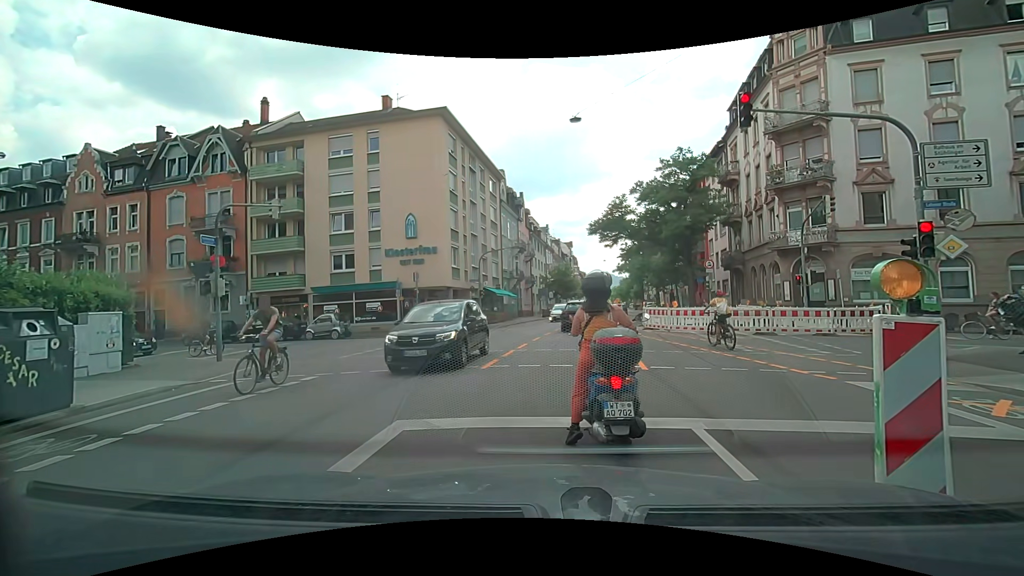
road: secondary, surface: asphalt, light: Day
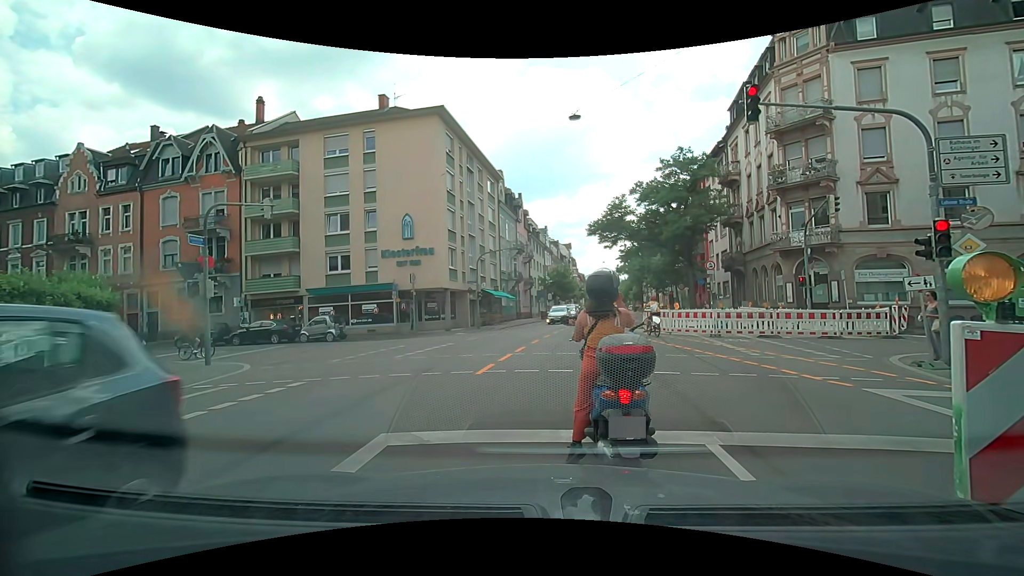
(0.0, +0.5) m; 0°
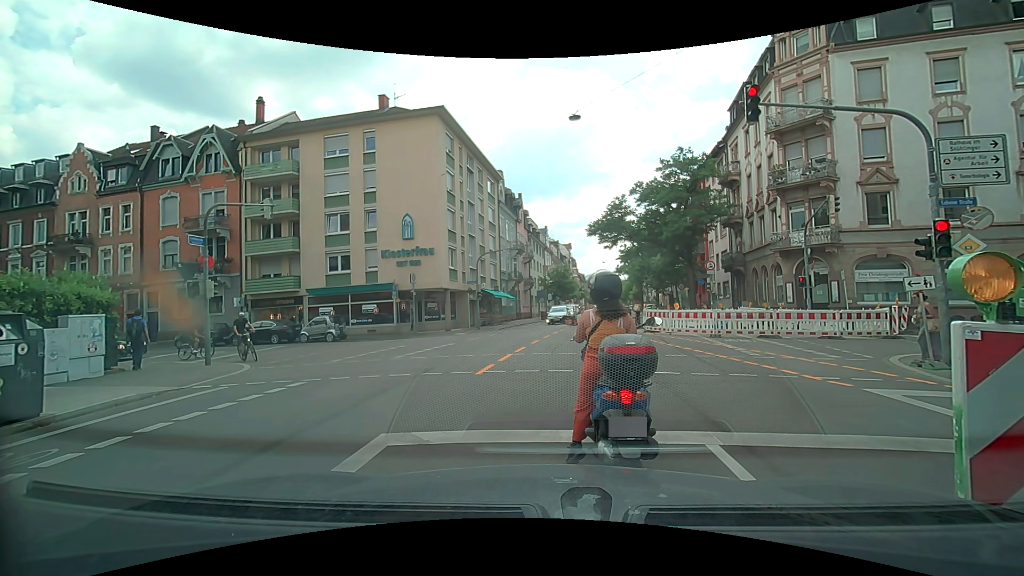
(0.0, +0.1) m; 0°
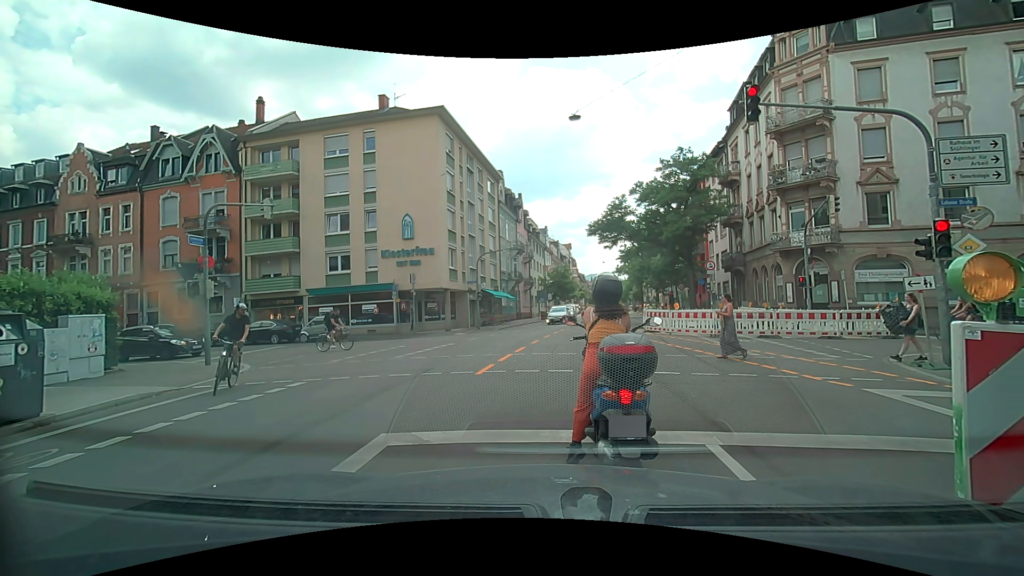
(0.0, 0.0) m; 0°
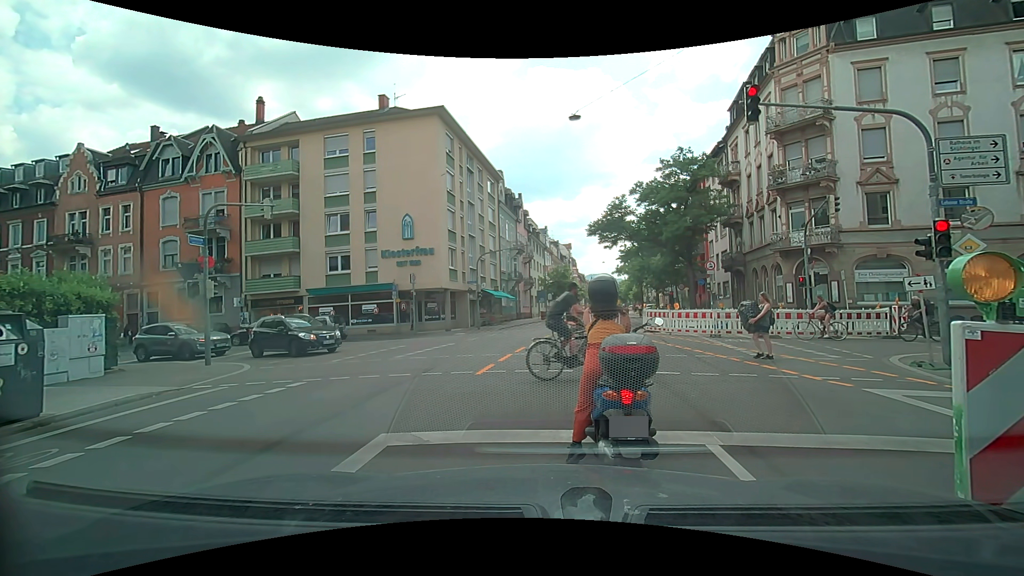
(0.0, 0.0) m; 0°
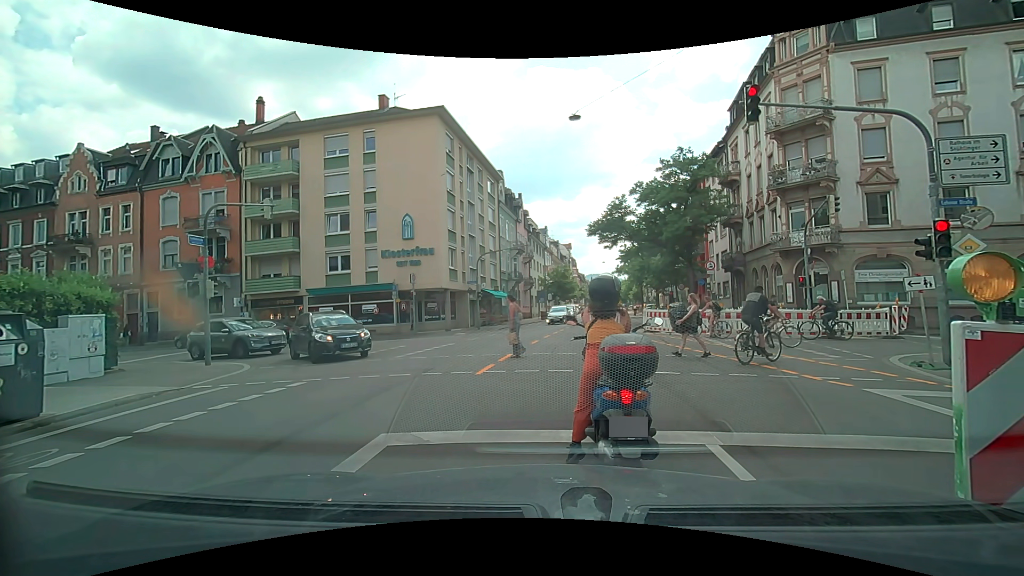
(0.0, 0.0) m; 0°
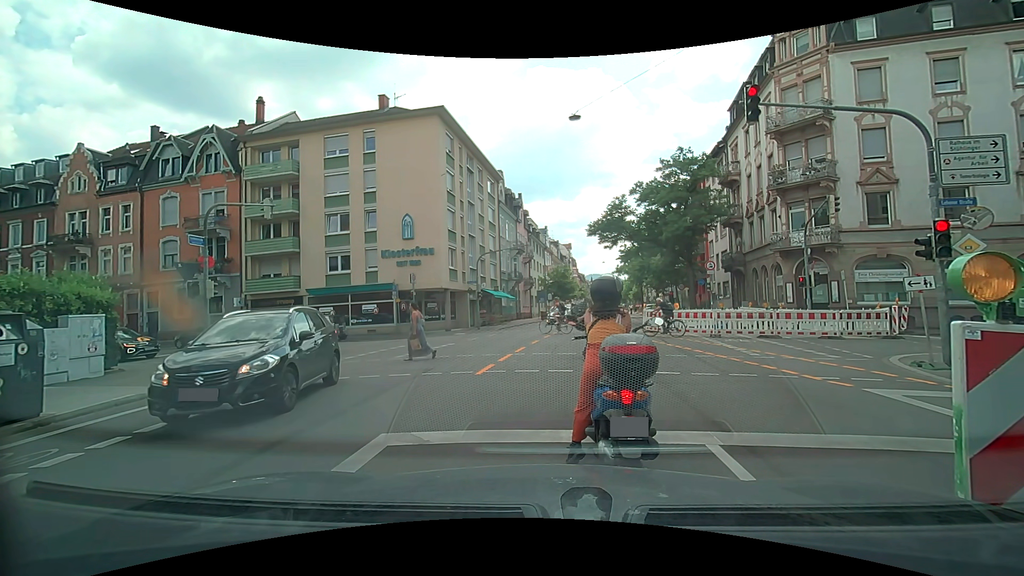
(0.0, 0.0) m; 0°
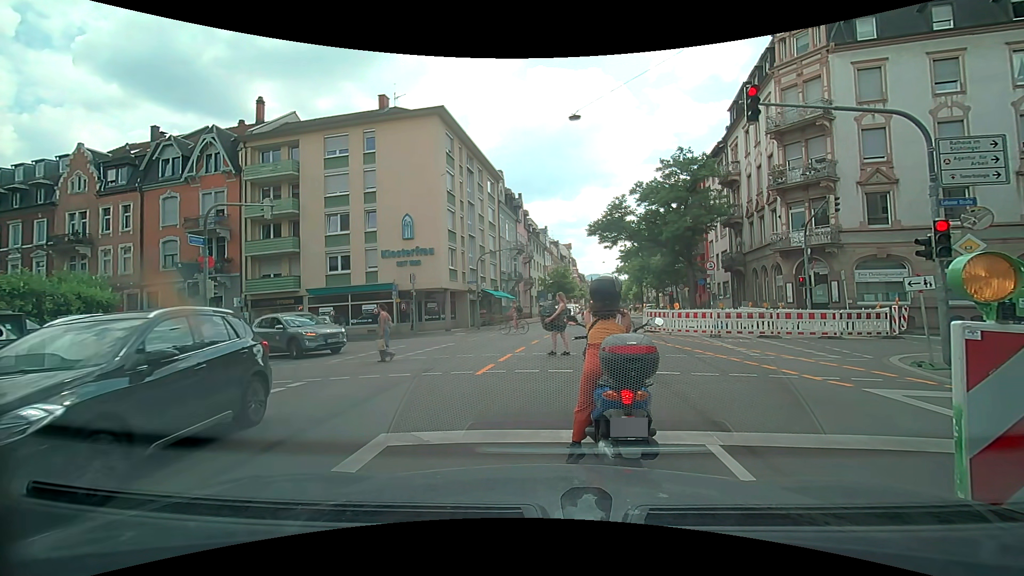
(0.0, 0.0) m; 0°
(+1, +10) (+3, +20) (+5, +30) (+8, +39) (+11, +49) (+13, +58) (+15, +68) (+17, +78) (+19, +88) (+21, +97) m
